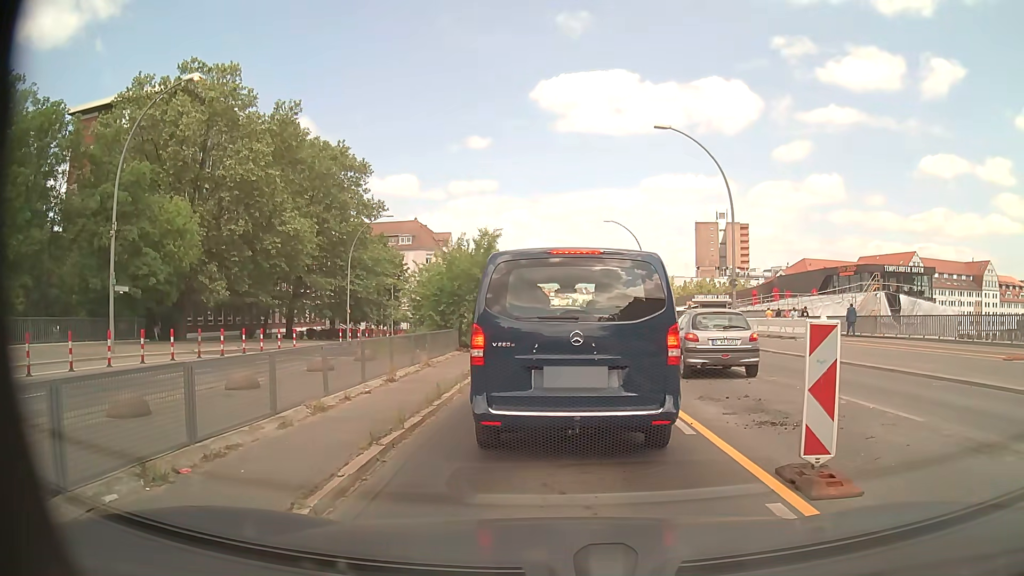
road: primary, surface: asphalt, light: Day
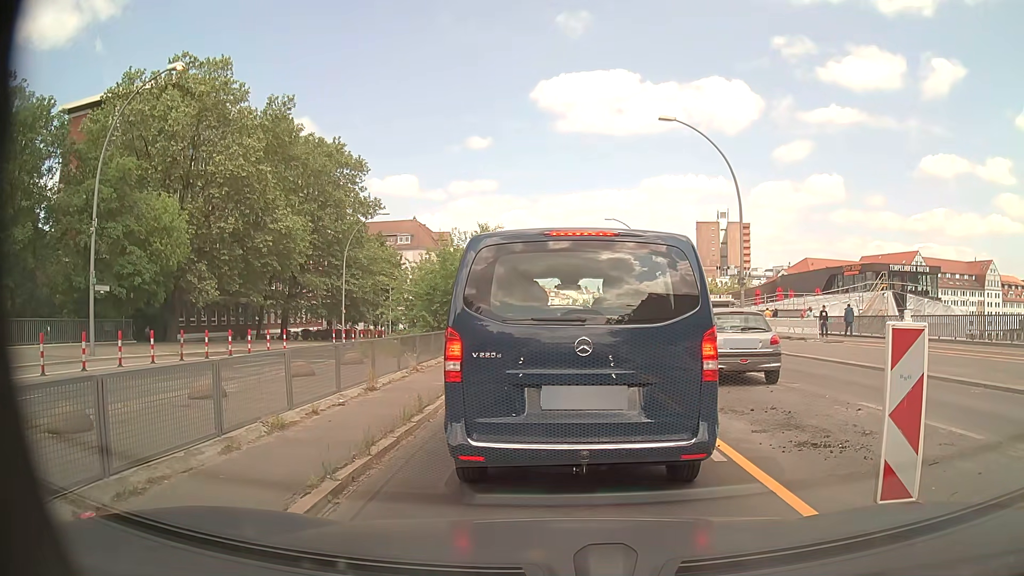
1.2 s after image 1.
(0.0, +1.2) m; -1°
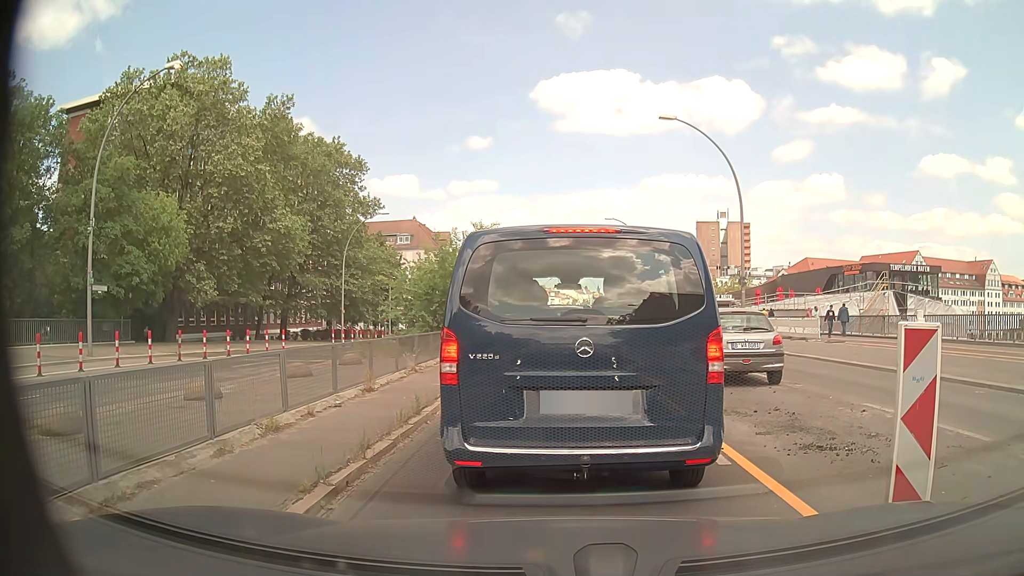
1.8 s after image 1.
(0.0, +0.2) m; 0°
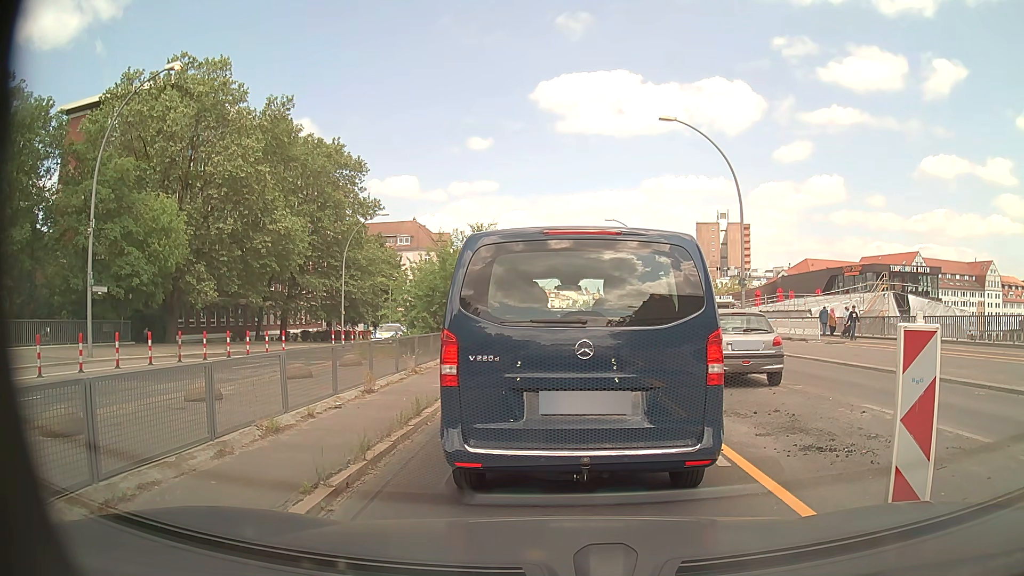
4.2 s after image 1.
(0.0, +0.1) m; 0°
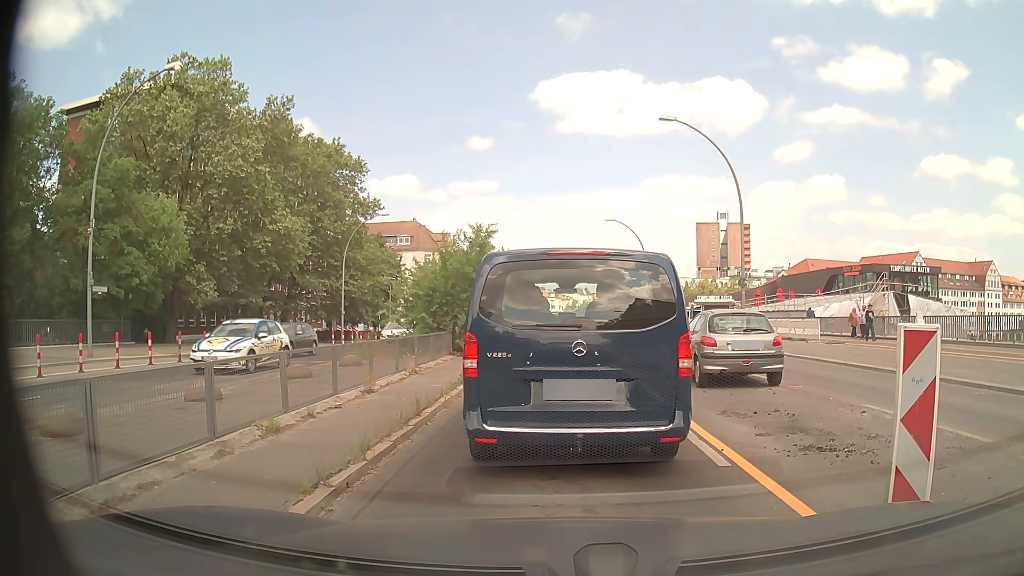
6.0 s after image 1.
(0.0, 0.0) m; 0°
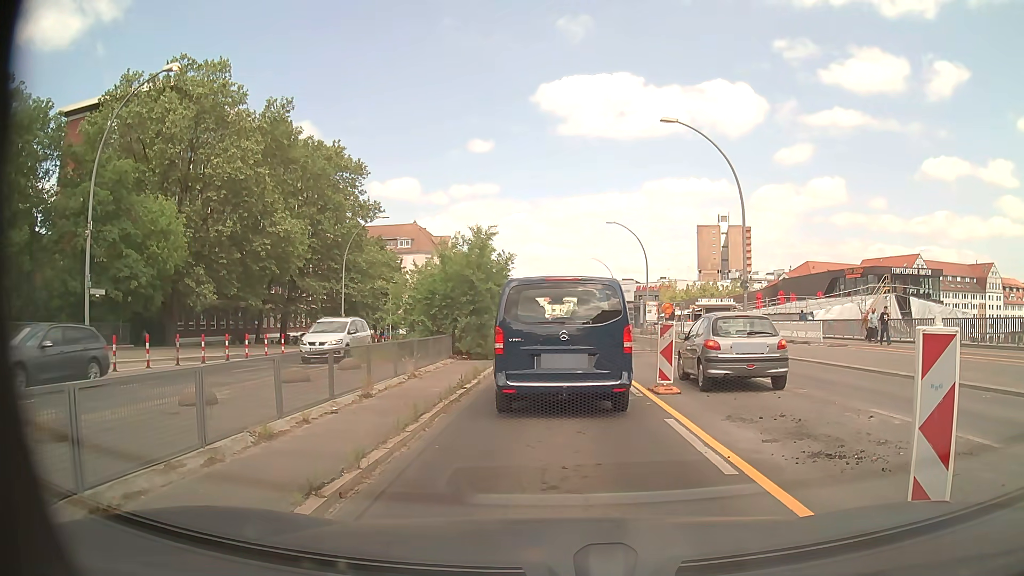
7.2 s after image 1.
(0.0, +0.2) m; 0°
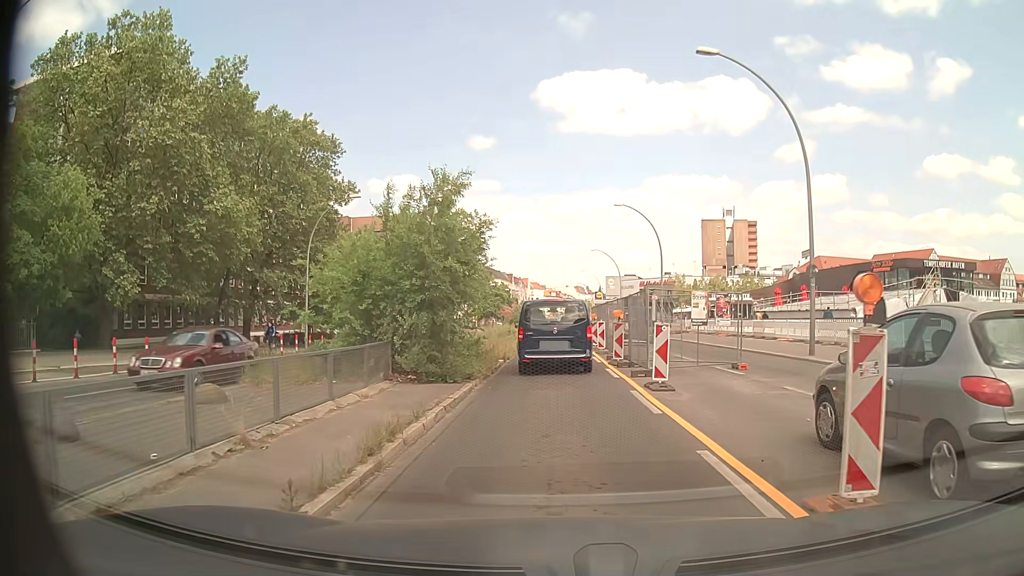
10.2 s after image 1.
(0.0, +8.6) m; 0°
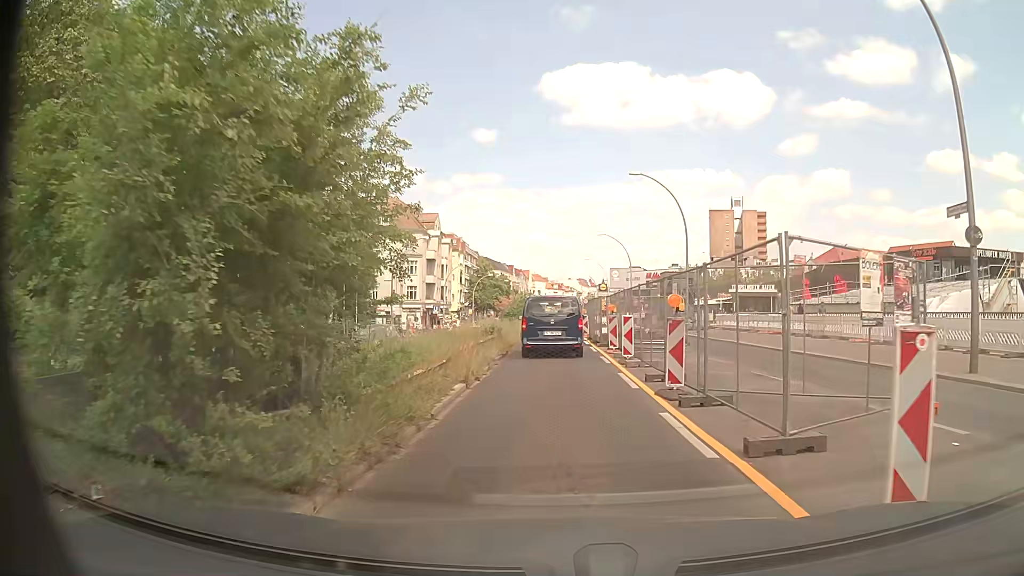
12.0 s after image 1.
(0.0, +9.6) m; 0°
